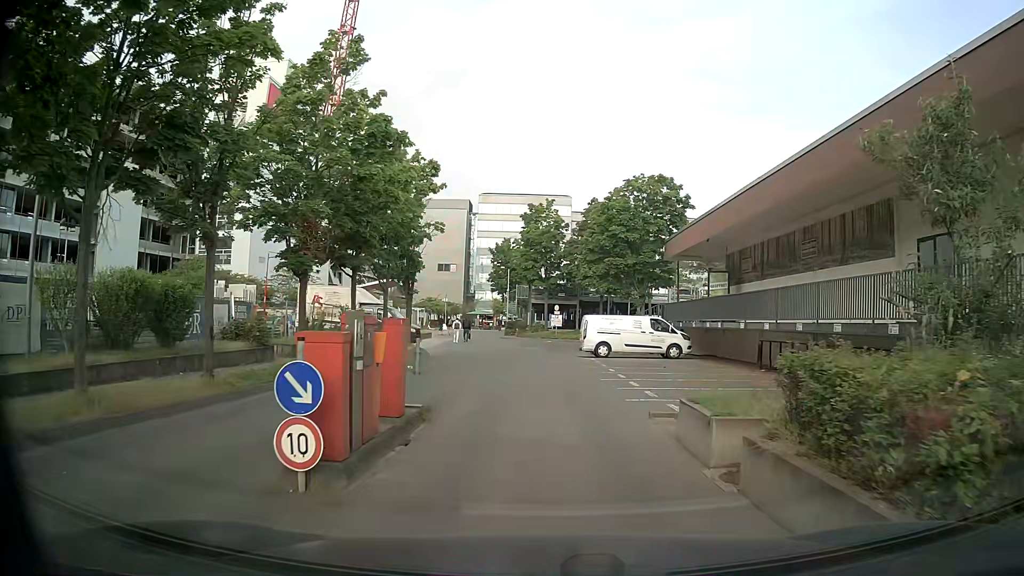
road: service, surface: paving_stones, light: Day
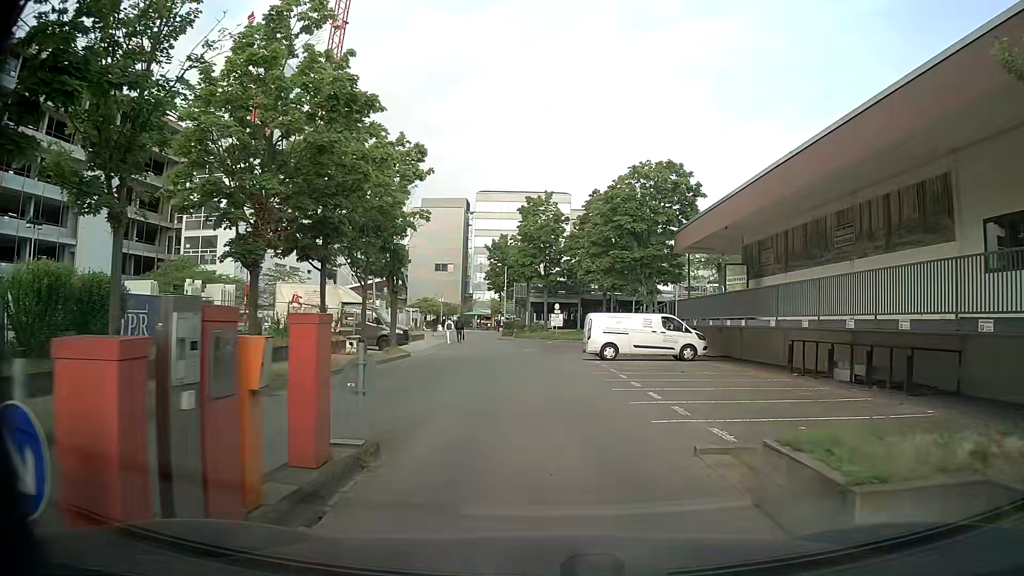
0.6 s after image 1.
(0.0, +3.2) m; +1°
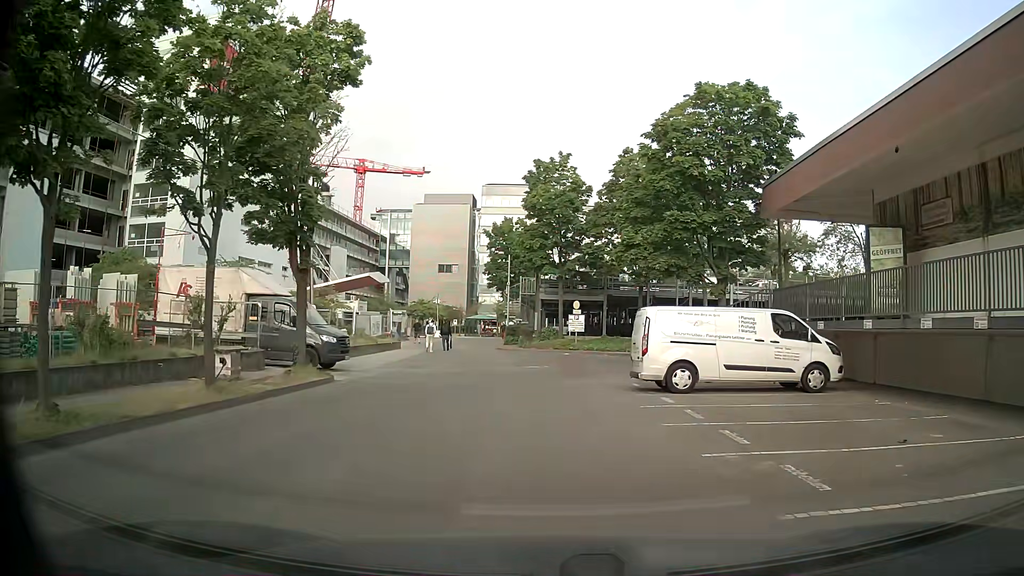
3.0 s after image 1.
(-0.2, +12.7) m; 0°
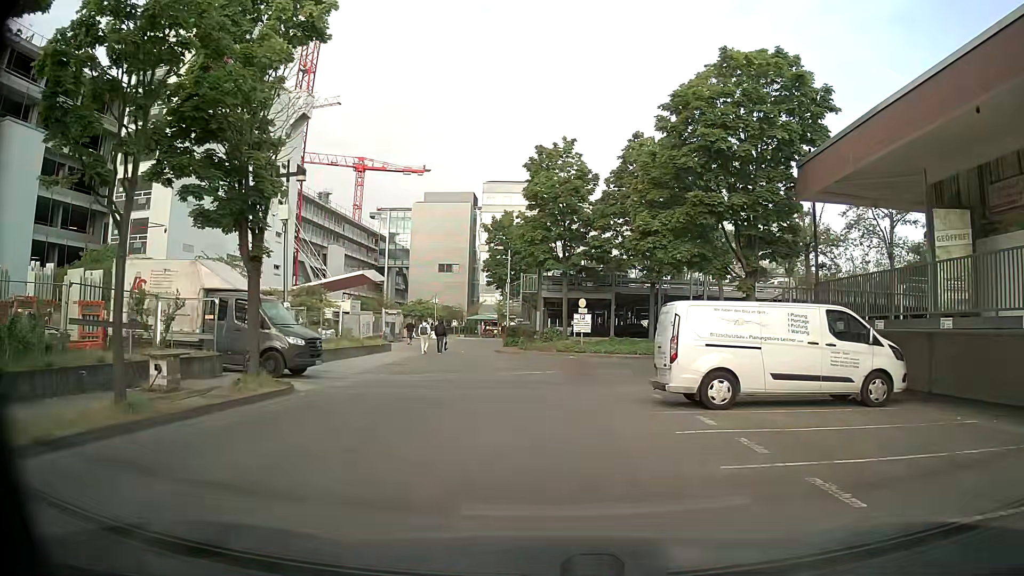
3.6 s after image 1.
(-0.1, +3.1) m; -1°
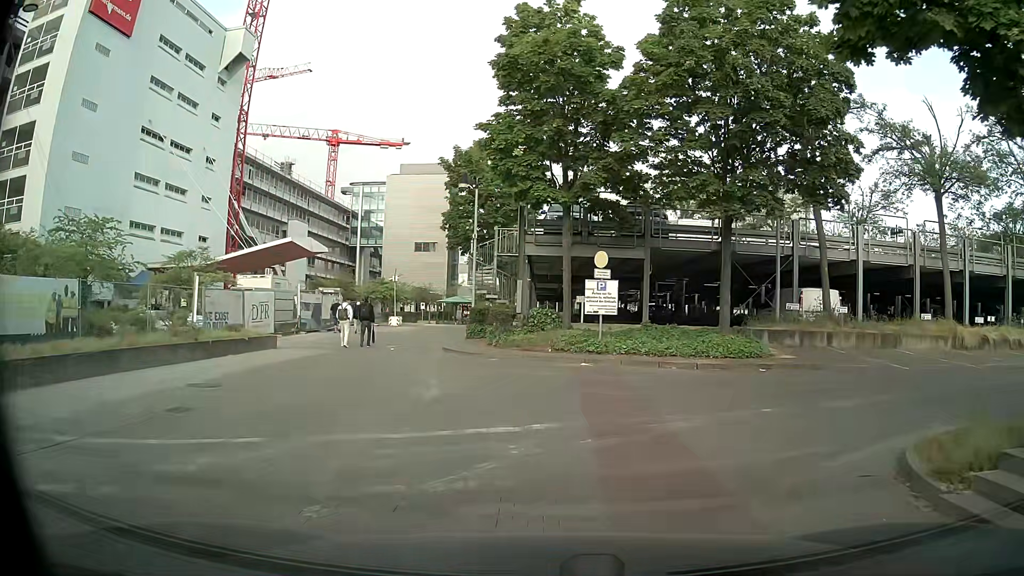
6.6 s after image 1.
(0.0, +14.9) m; 0°
